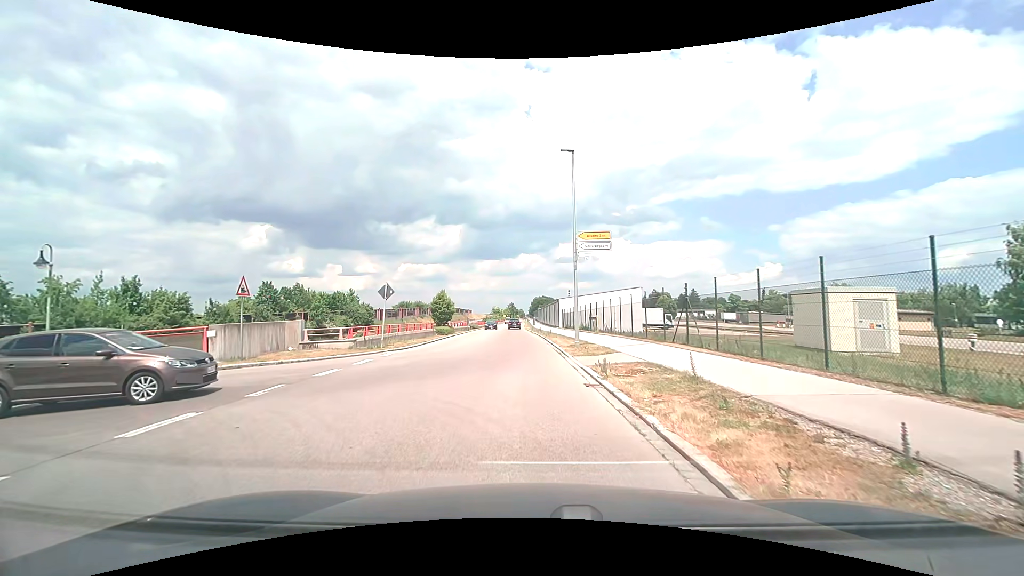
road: tertiary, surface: asphalt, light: Day
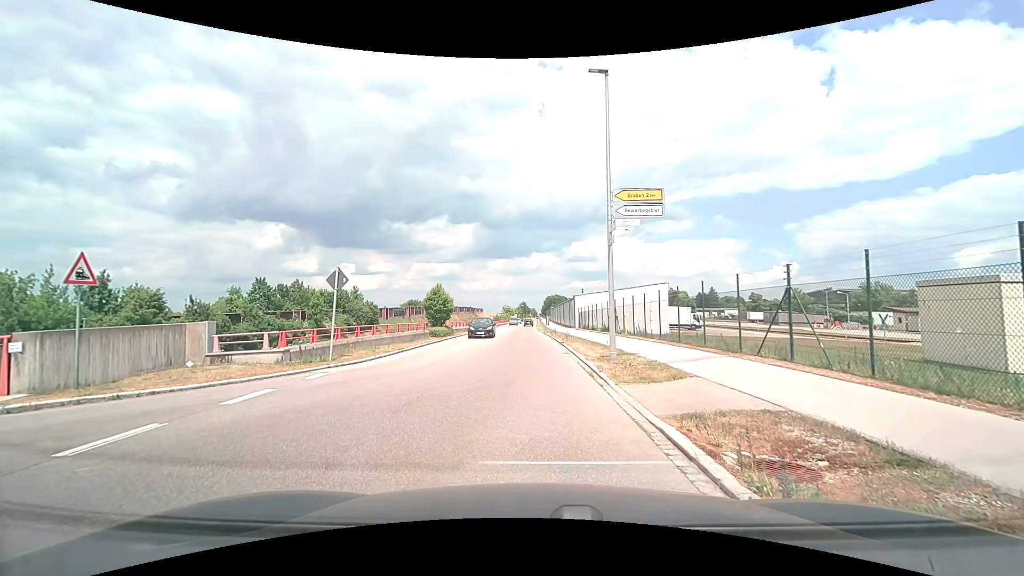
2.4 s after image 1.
(0.0, +6.7) m; 0°
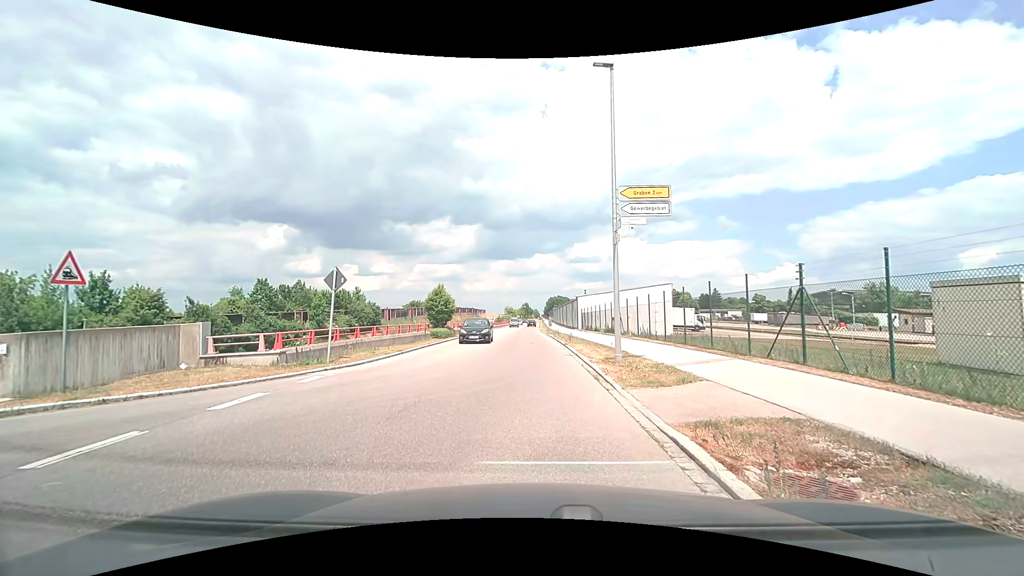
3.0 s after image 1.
(0.0, +0.4) m; 0°
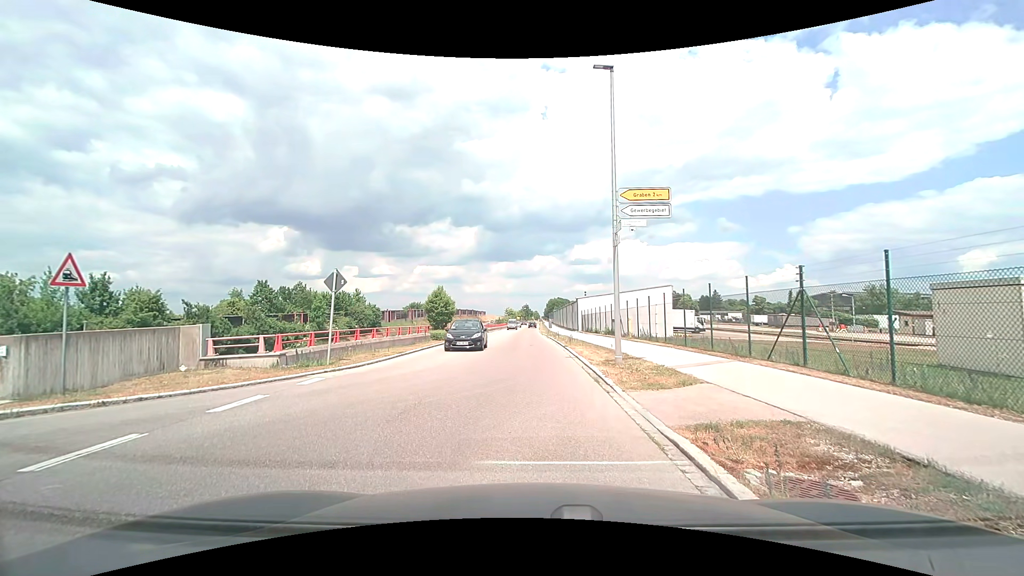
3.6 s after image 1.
(0.0, +0.1) m; 0°
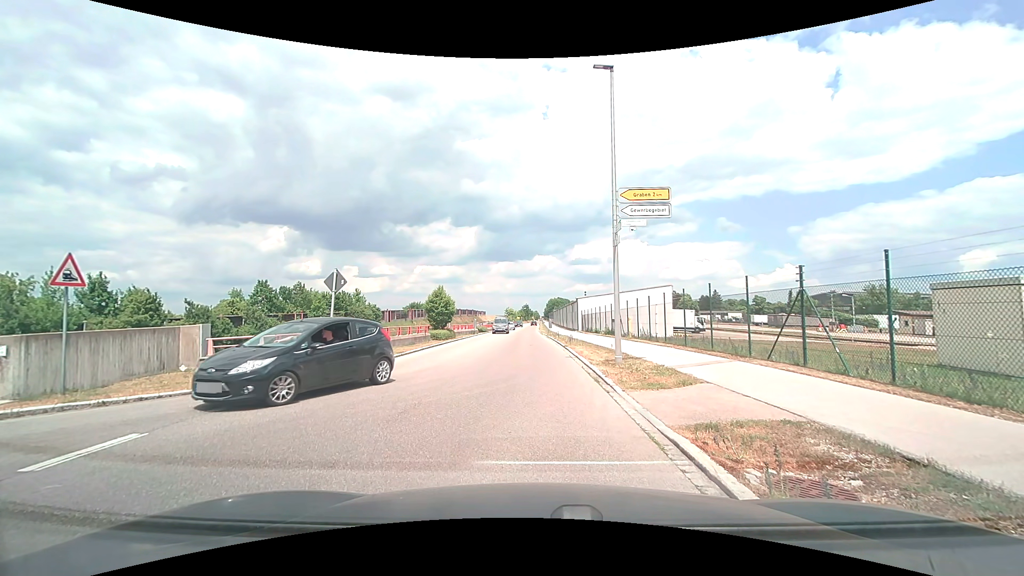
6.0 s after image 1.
(0.0, +0.1) m; 0°
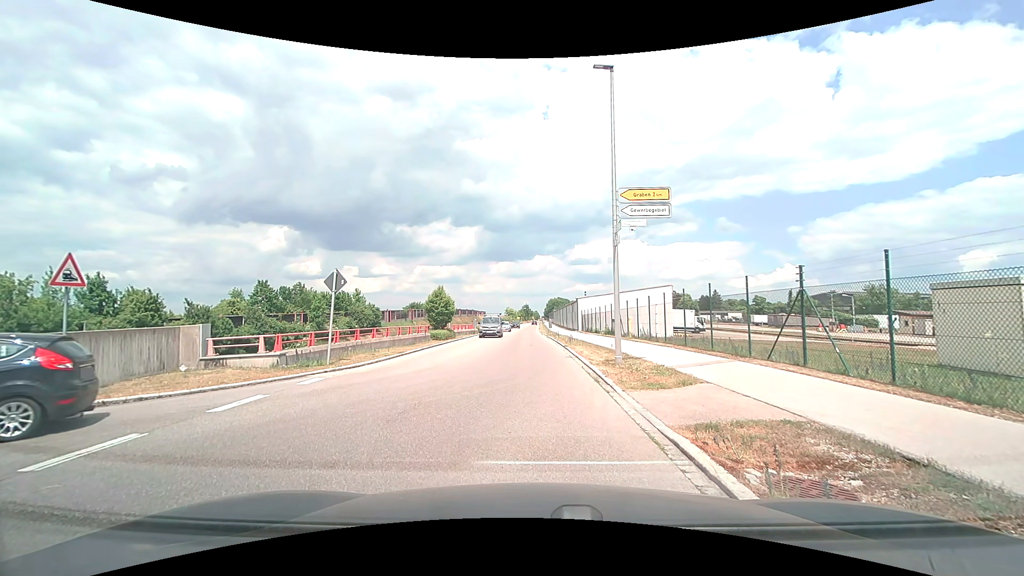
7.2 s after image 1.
(0.0, 0.0) m; 0°
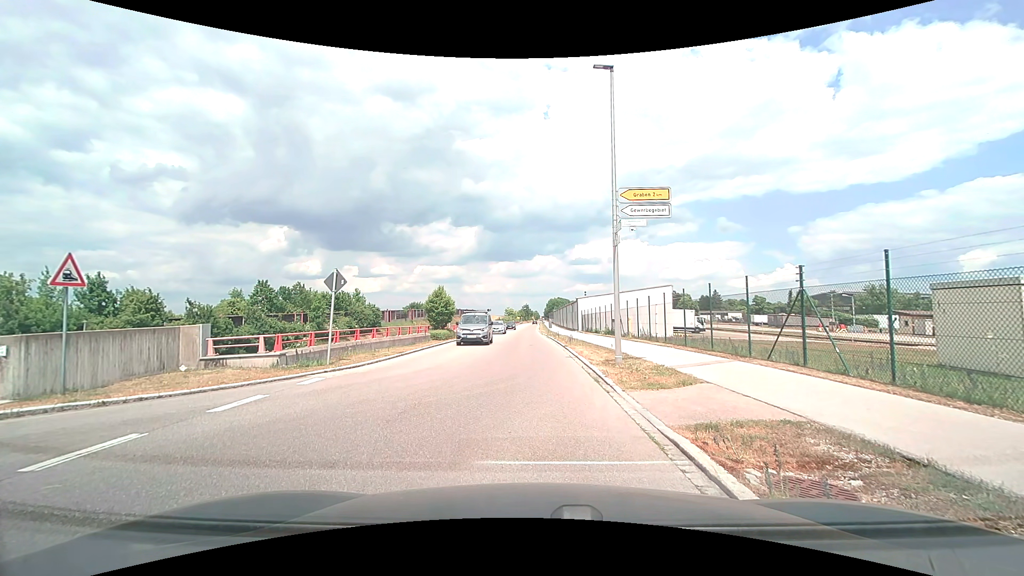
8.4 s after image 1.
(0.0, 0.0) m; 0°
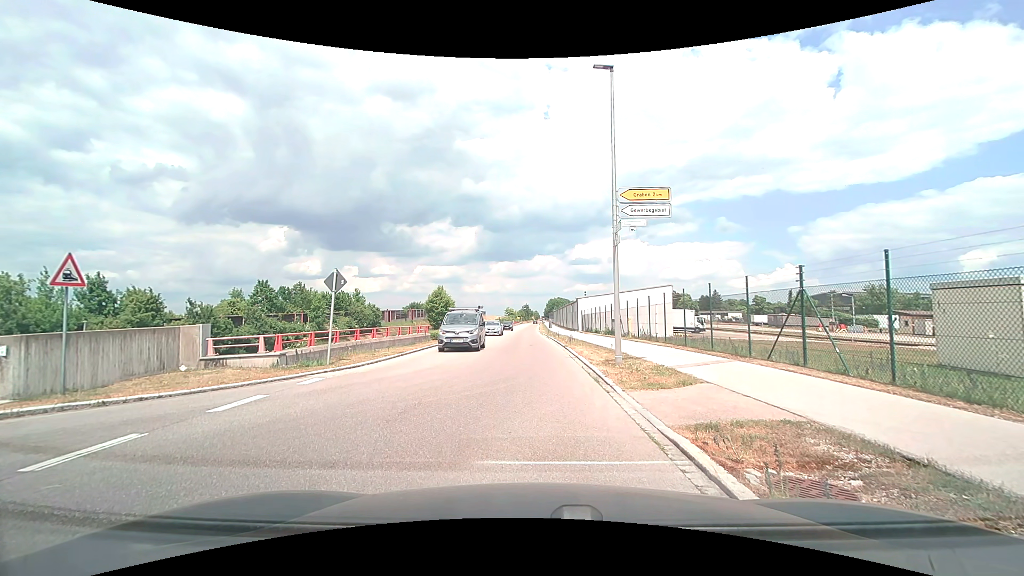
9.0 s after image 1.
(0.0, 0.0) m; 0°
